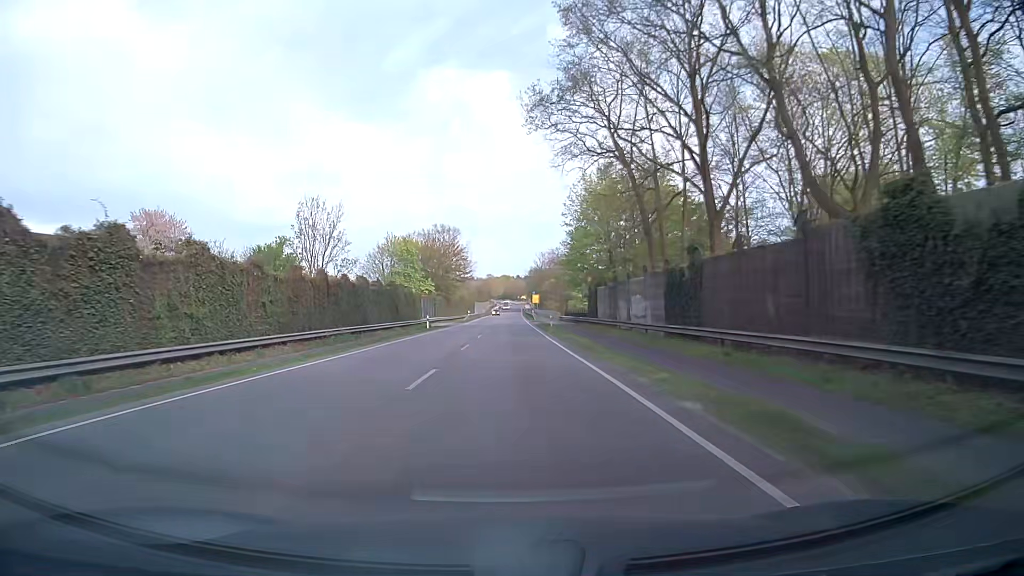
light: Day
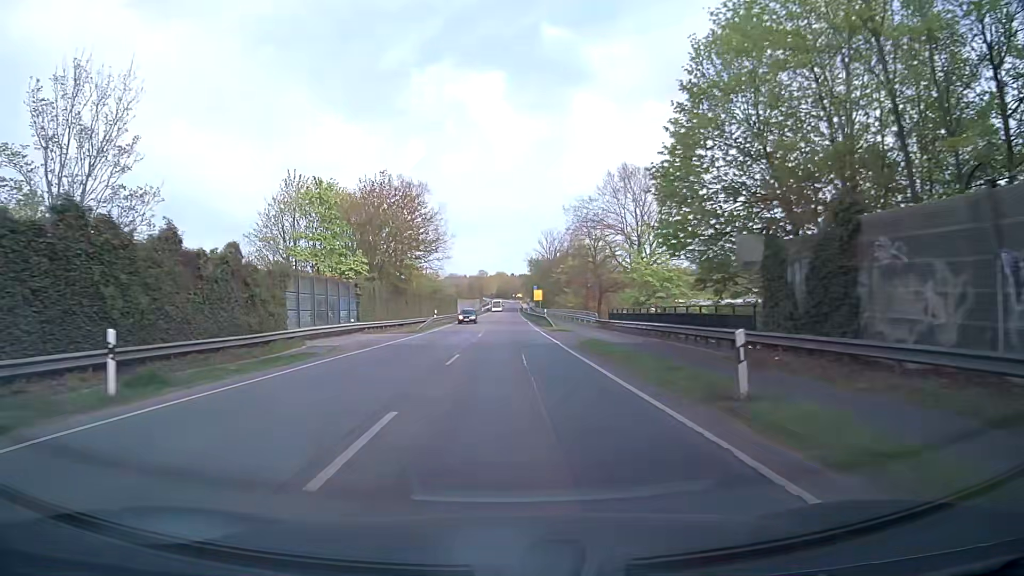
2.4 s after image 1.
(0.0, +42.5) m; +1°
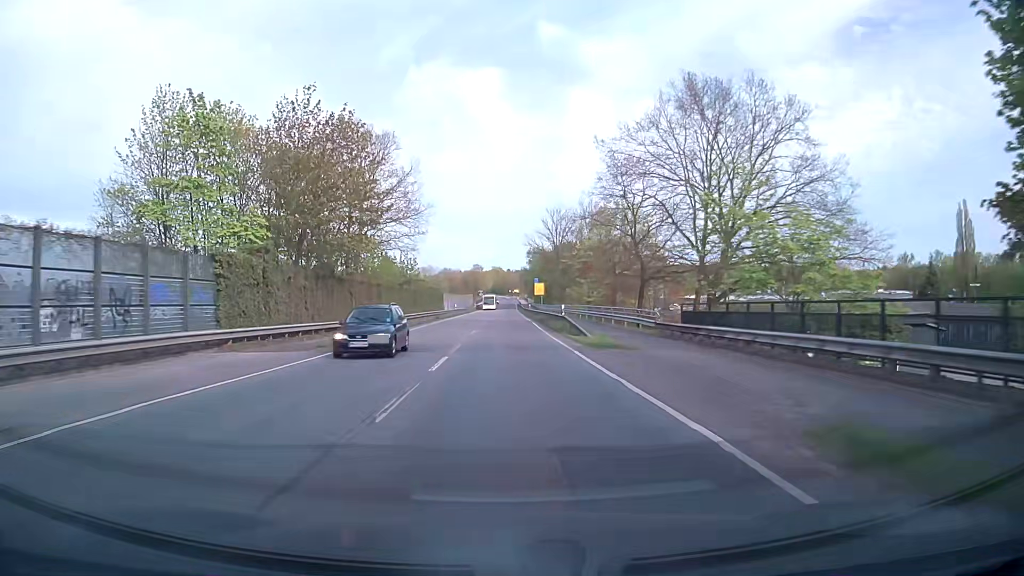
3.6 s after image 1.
(-0.2, +21.3) m; 0°
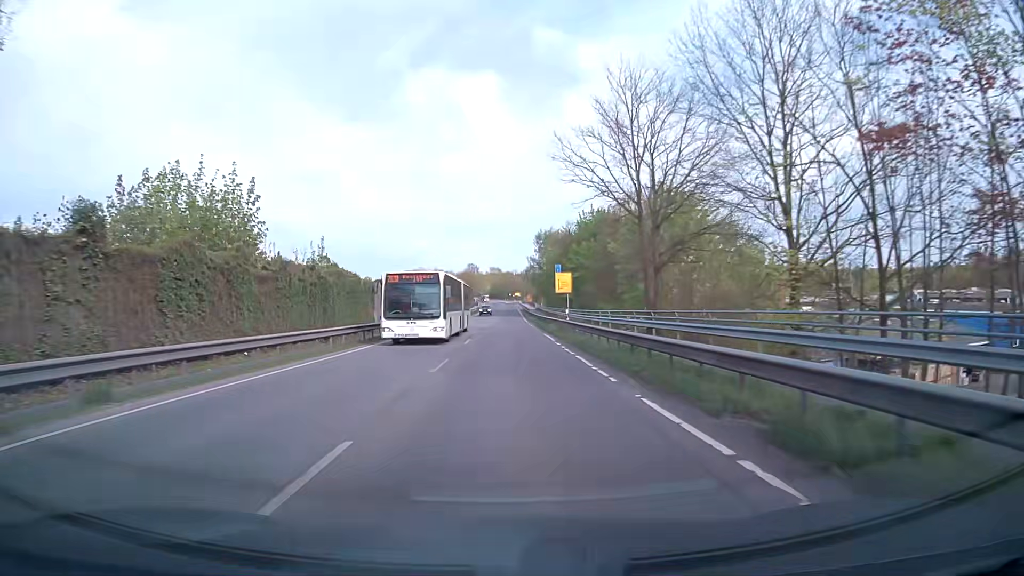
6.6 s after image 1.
(+0.2, +53.1) m; 0°
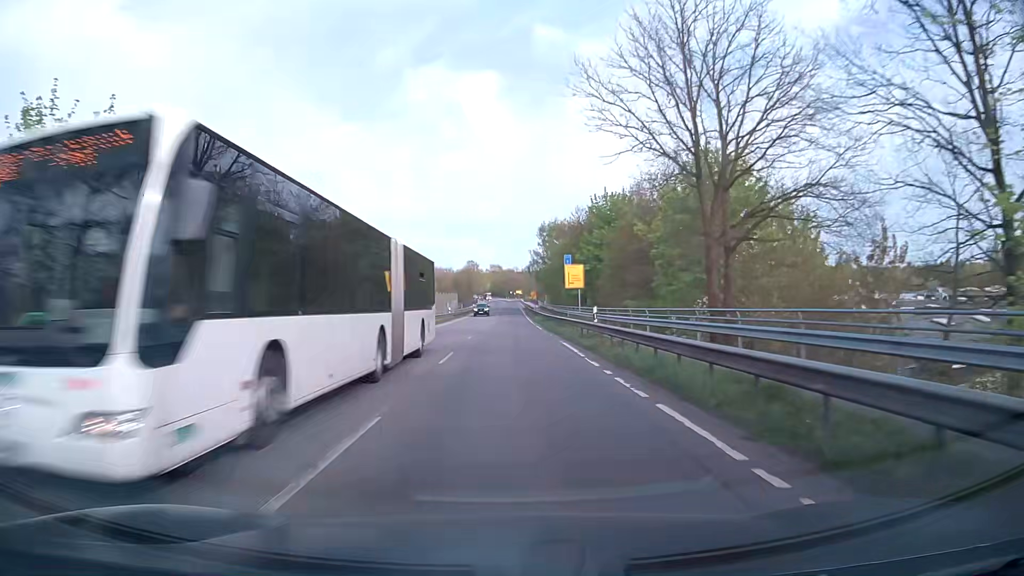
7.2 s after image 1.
(0.0, +10.6) m; 0°
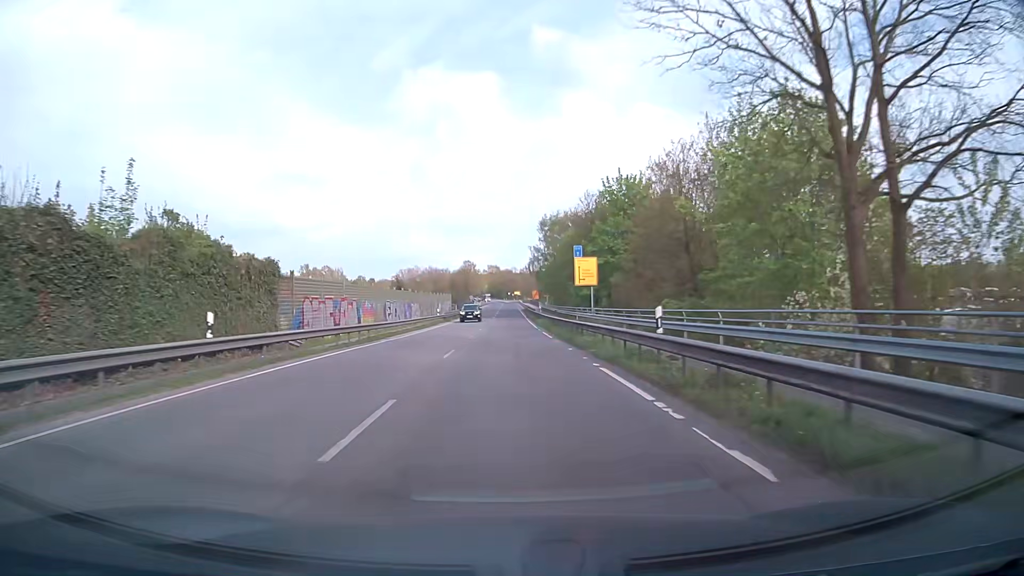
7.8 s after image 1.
(0.0, +10.6) m; 0°
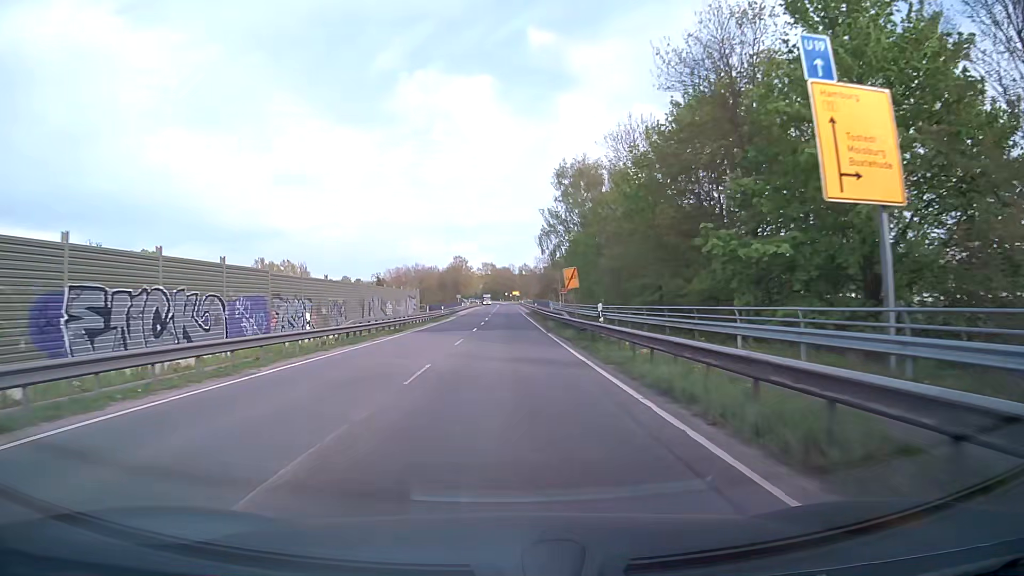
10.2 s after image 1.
(+0.4, +42.1) m; +1°
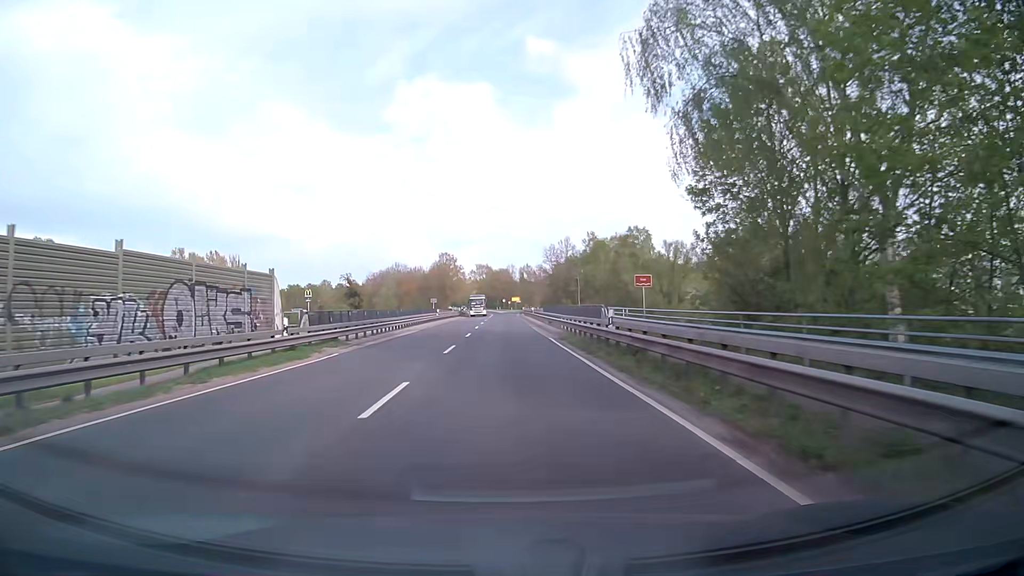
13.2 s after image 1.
(0.0, +51.9) m; 0°
(0, +10) (0, +20) (0, +30) (0, +40) (0, +50) (0, +60) (0, +70) (0, +80) (0, +90) (0, +100) m
